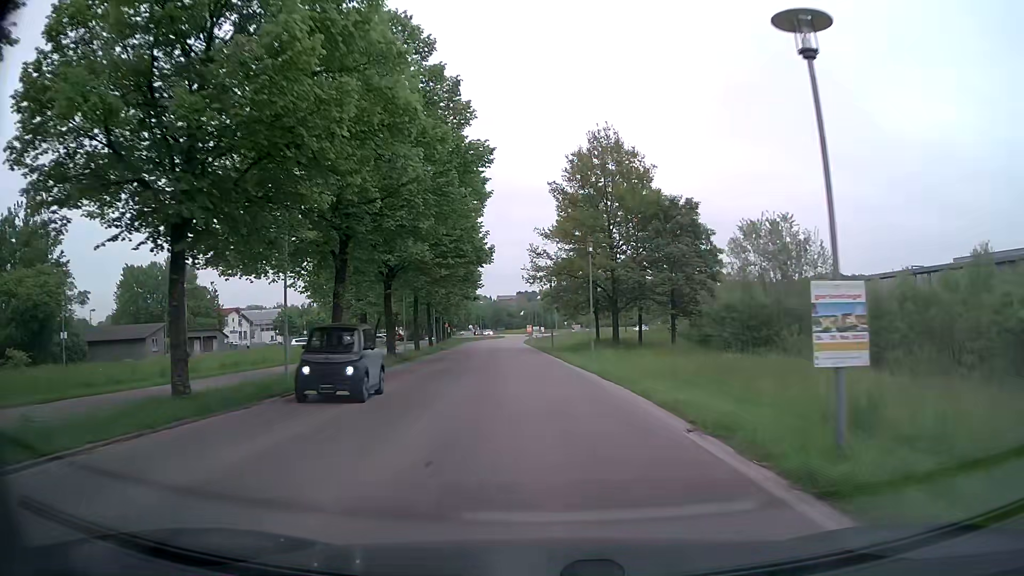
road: tertiary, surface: asphalt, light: Day
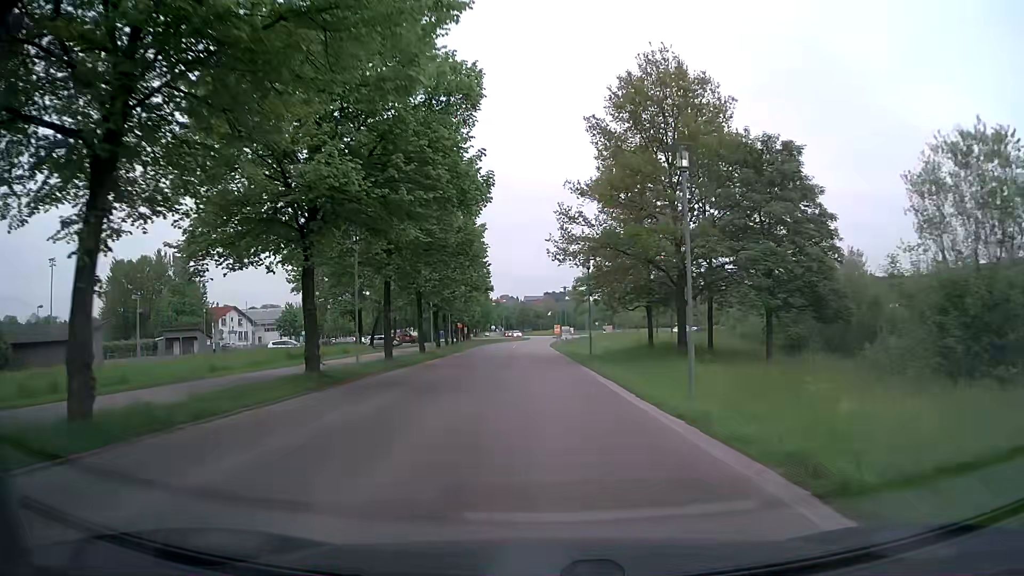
(-0.3, +14.3) m; -2°
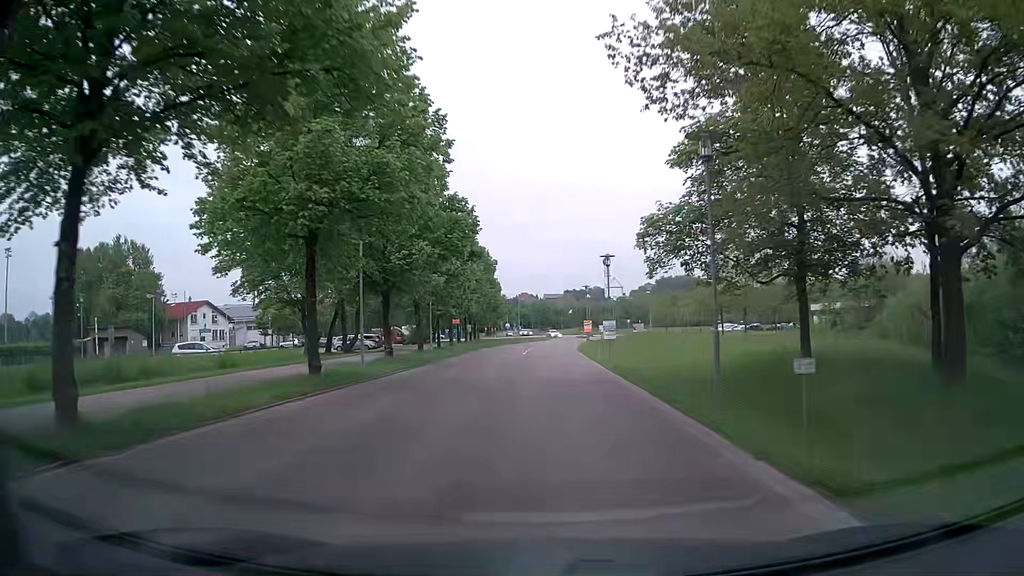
(-0.5, +21.2) m; -2°
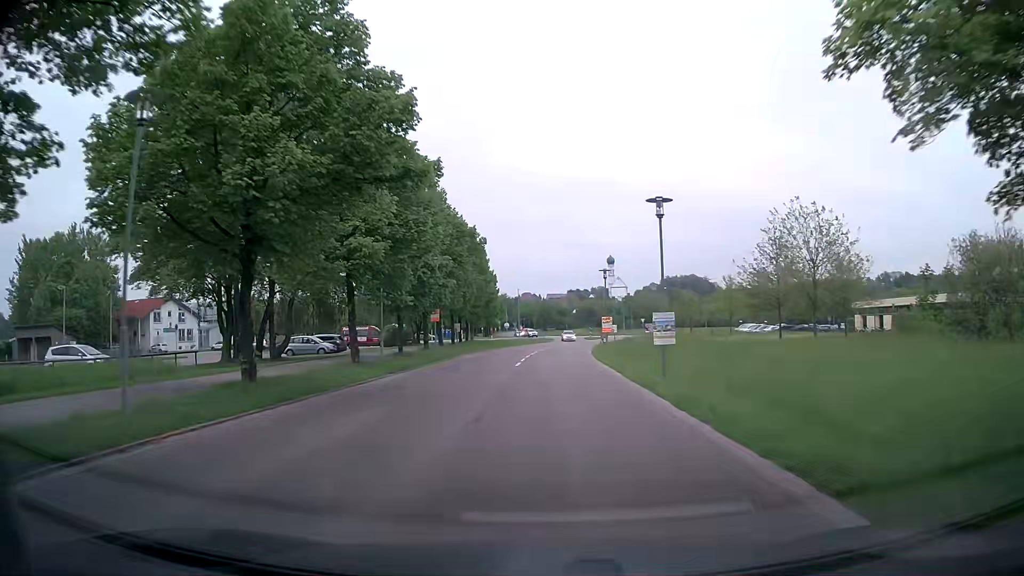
(-0.1, +14.0) m; 0°
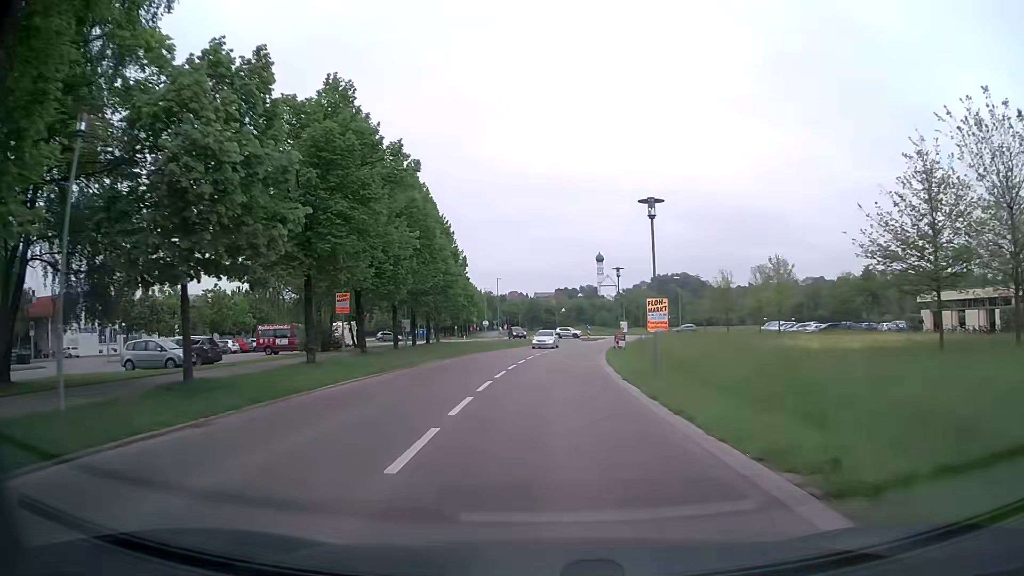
(+0.2, +20.8) m; +1°
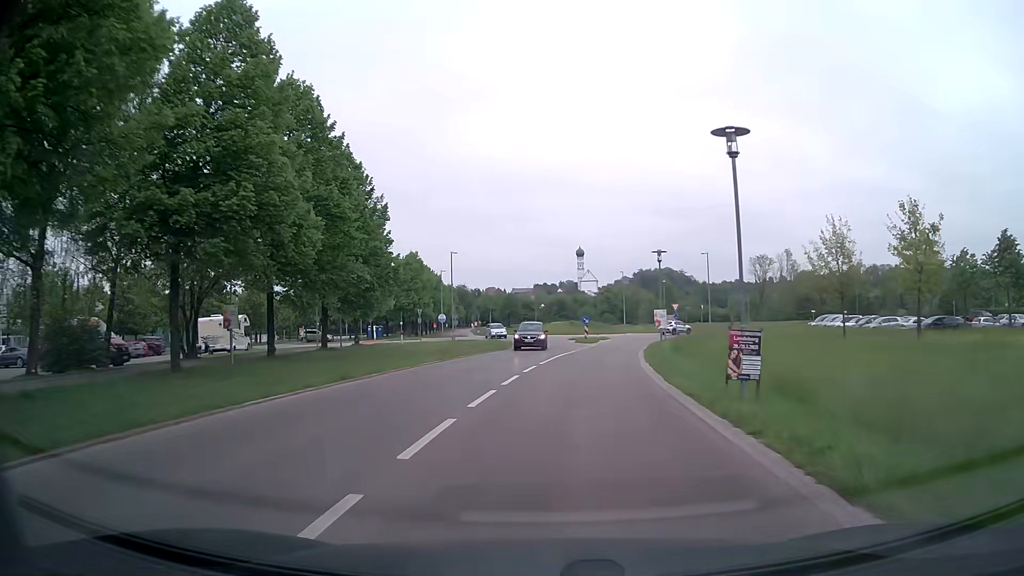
(+0.1, +26.6) m; +2°
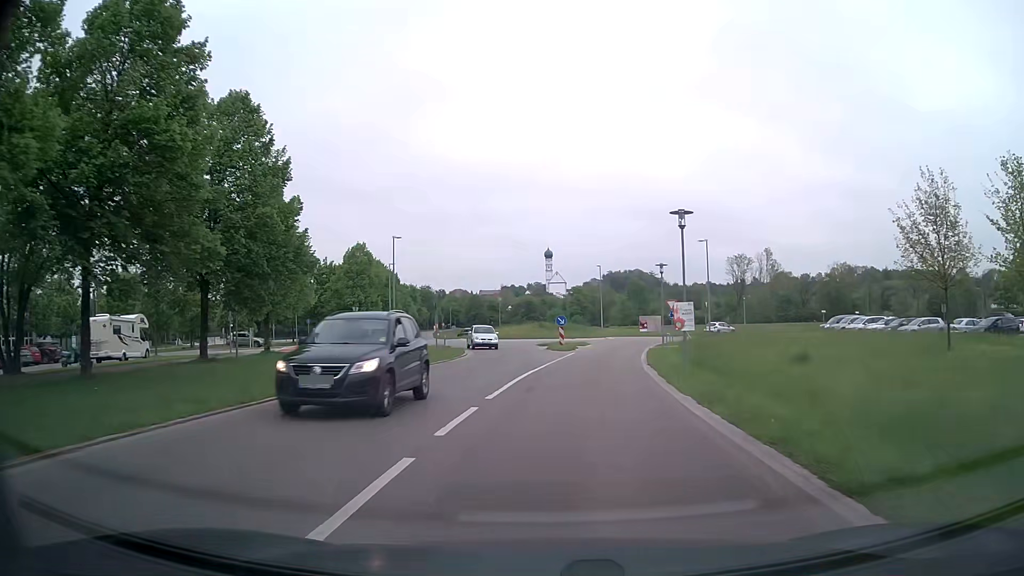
(+0.2, +11.6) m; +2°
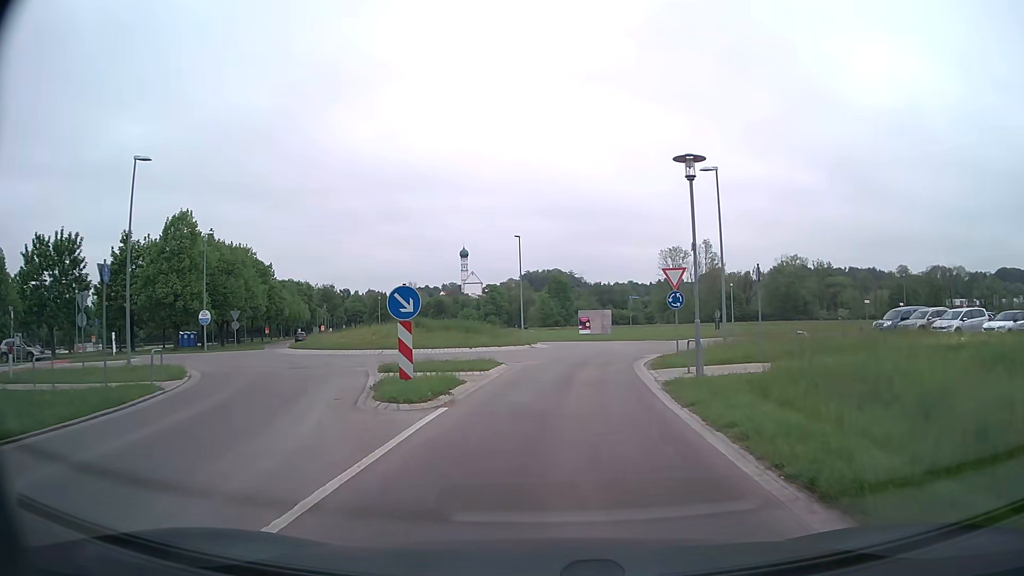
(+1.7, +25.0) m; +8°
(0, +10) (0, +20) (+1, +30) (+2, +40) (-4, +48) (-12, +54) (-18, +62) (-24, +70) (-29, +78) (-33, +88) m
